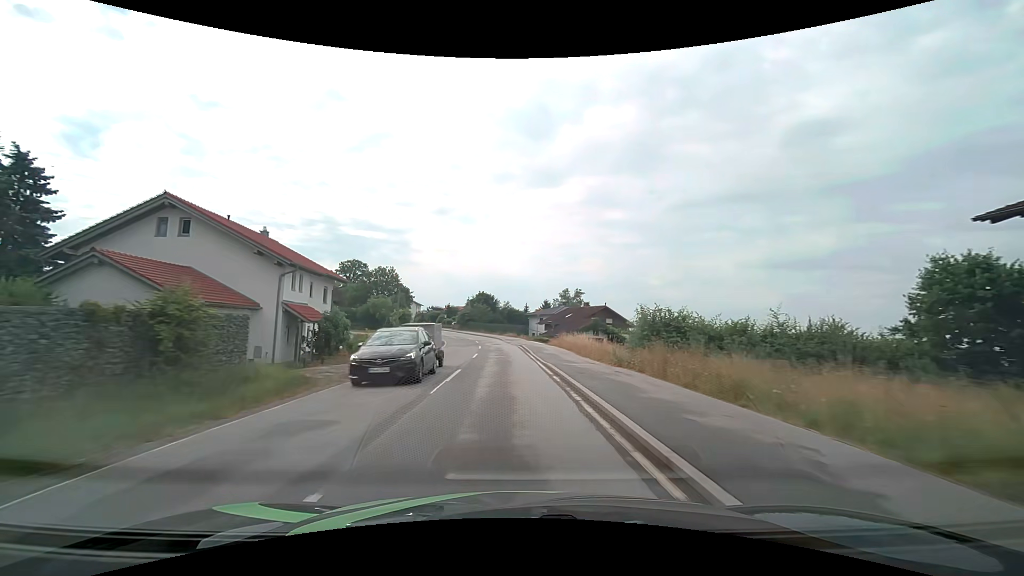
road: tertiary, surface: asphalt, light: Day
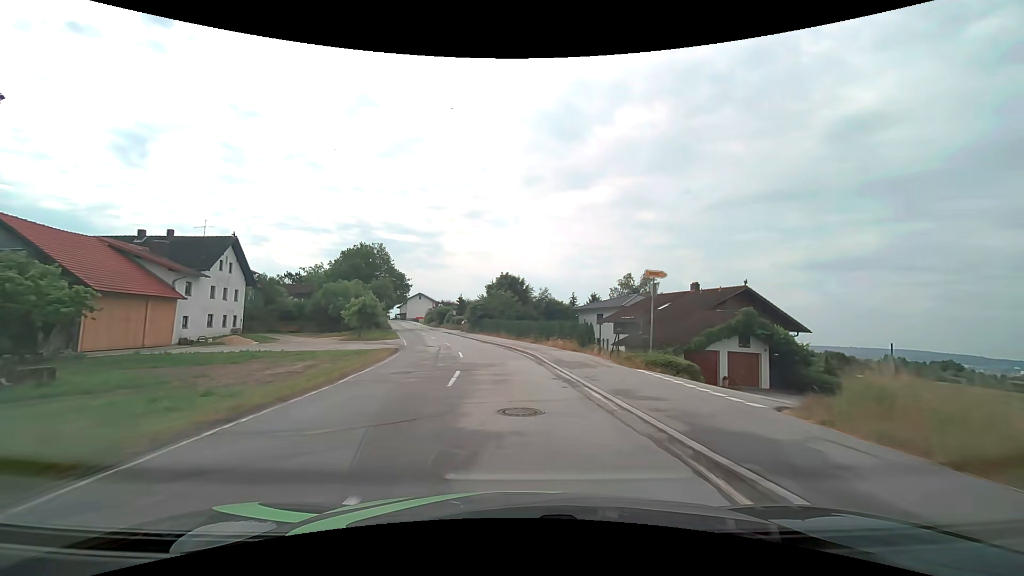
(-1.3, +36.1) m; -4°
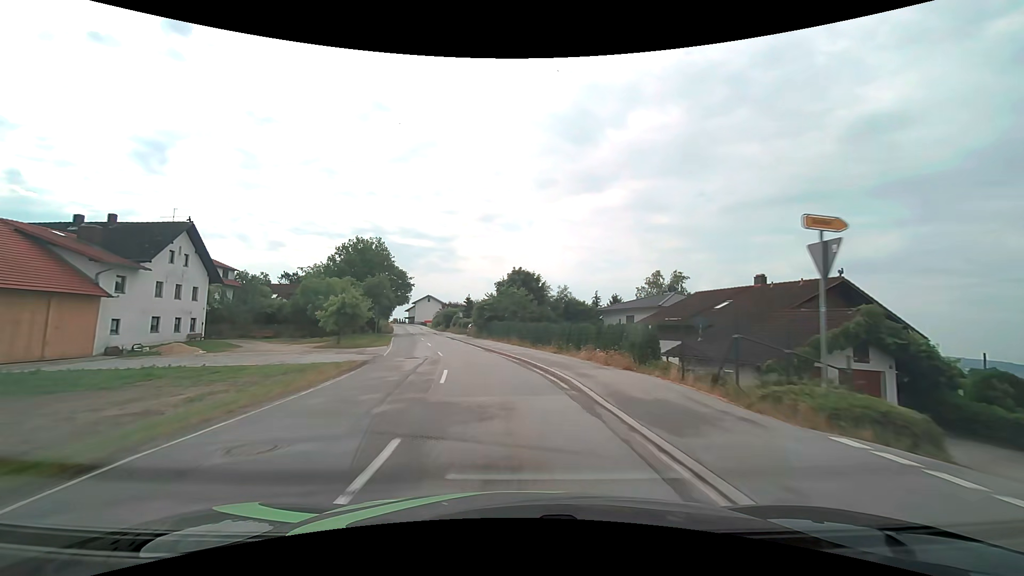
(-0.1, +9.1) m; -1°
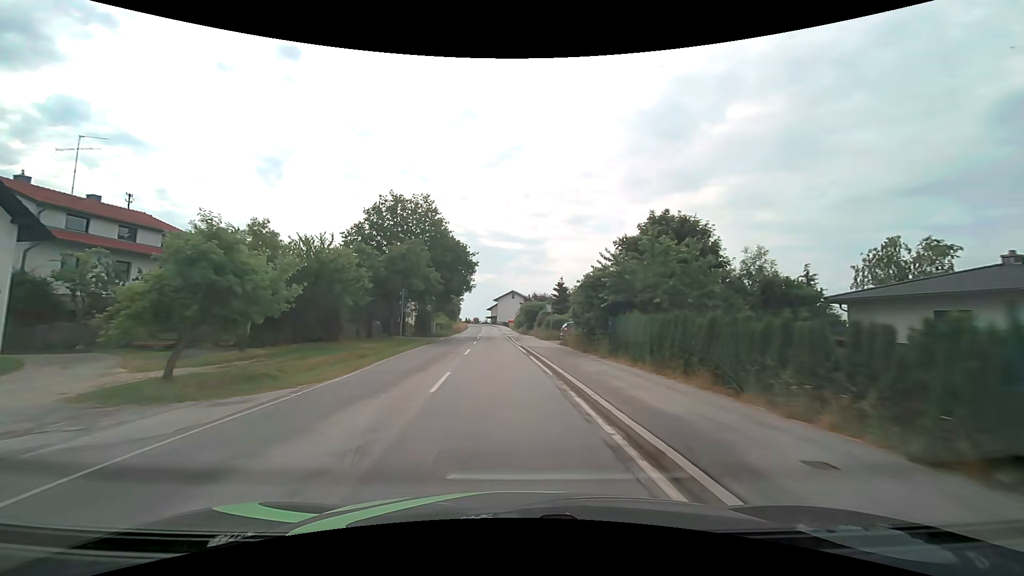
(-2.5, +27.1) m; -10°
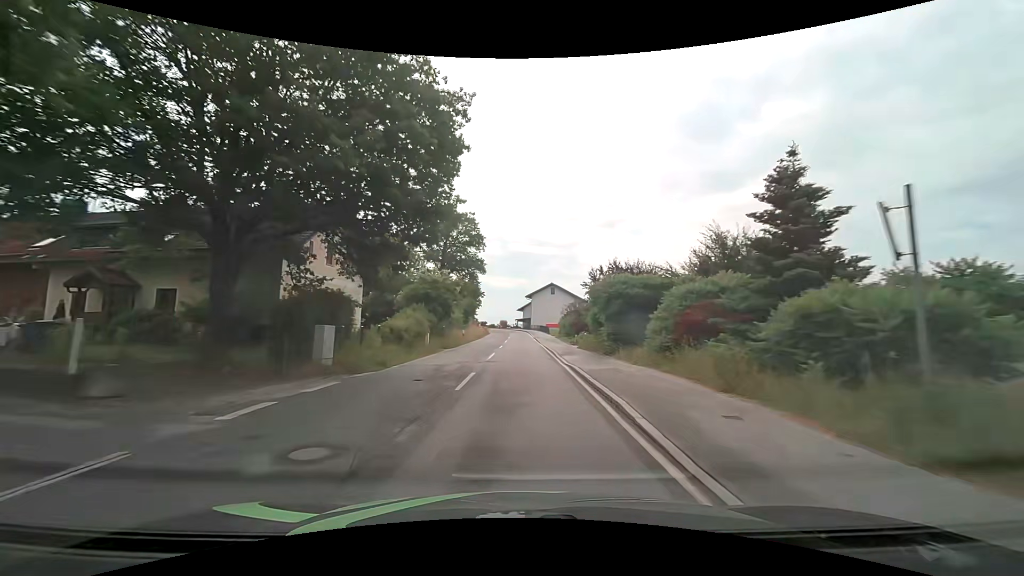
(-1.7, +35.8) m; -4°
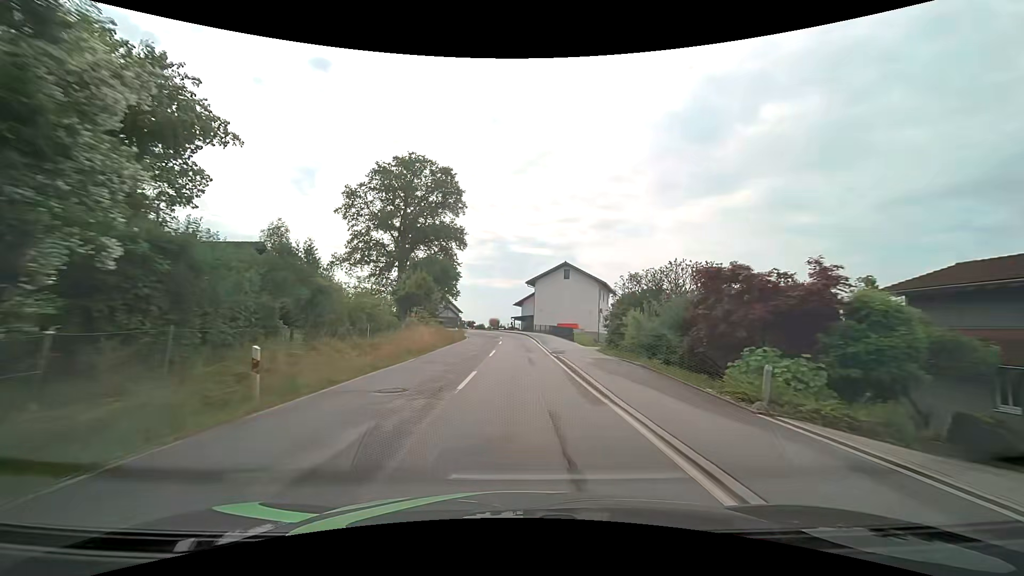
(0.0, +33.4) m; 0°
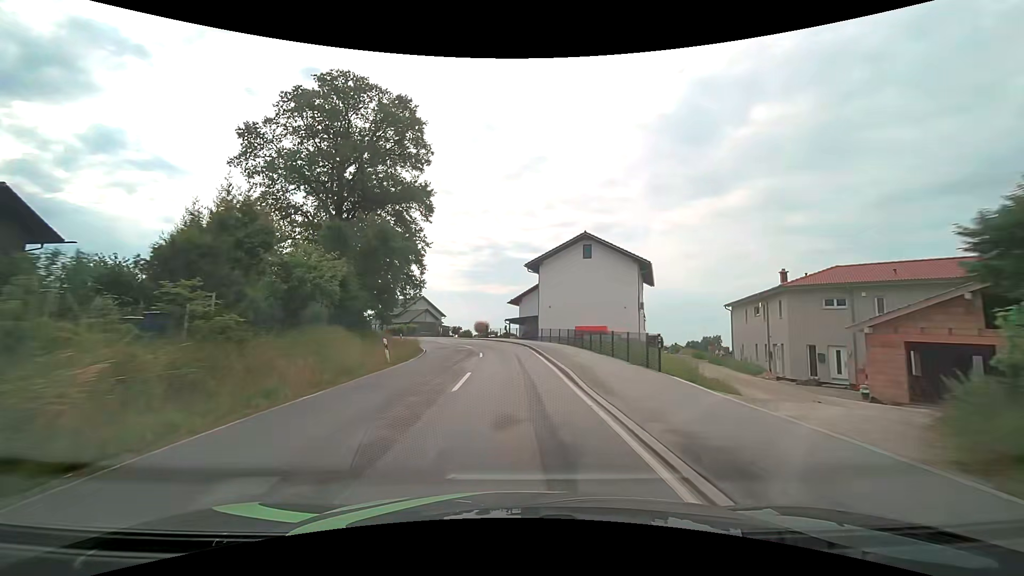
(+0.3, +23.1) m; +1°
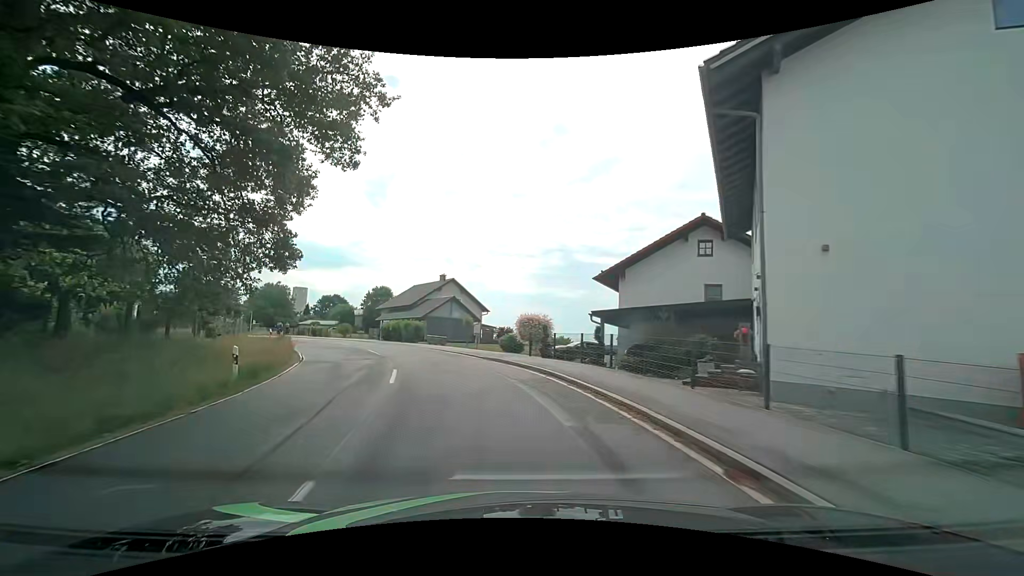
(-1.4, +34.1) m; -8°
(-1, +10) (-3, +20) (-6, +29) (-11, +38) (-17, +46) (-23, +54) (-29, +62) (-35, +70) (-41, +78) (-47, +86) m
